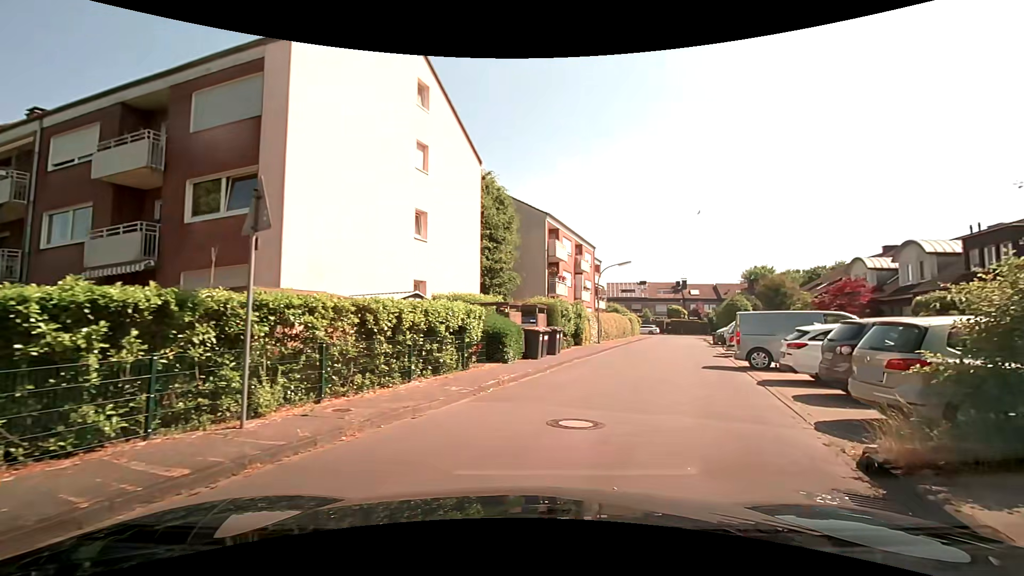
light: Day
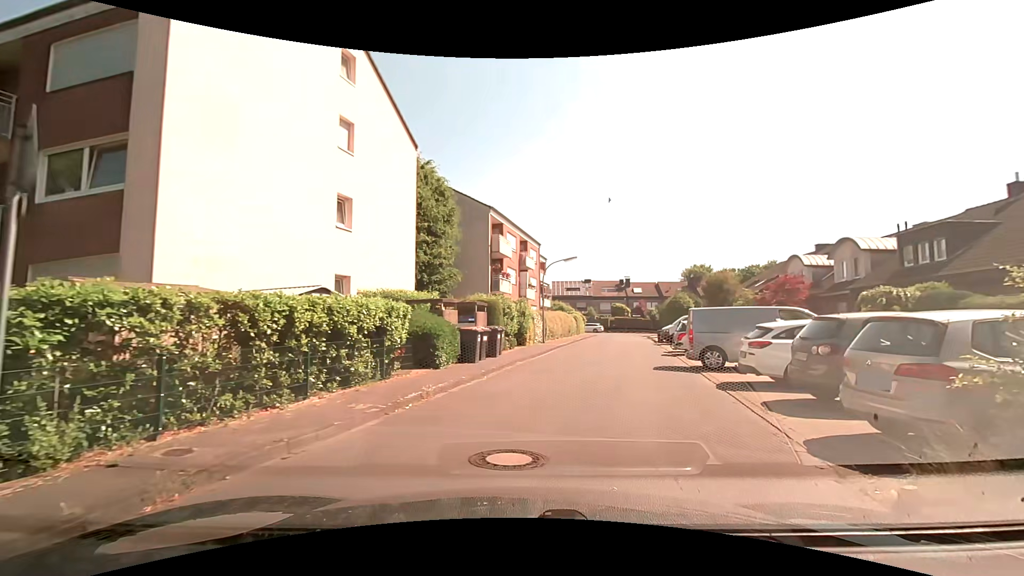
(+0.1, +1.9) m; +4°
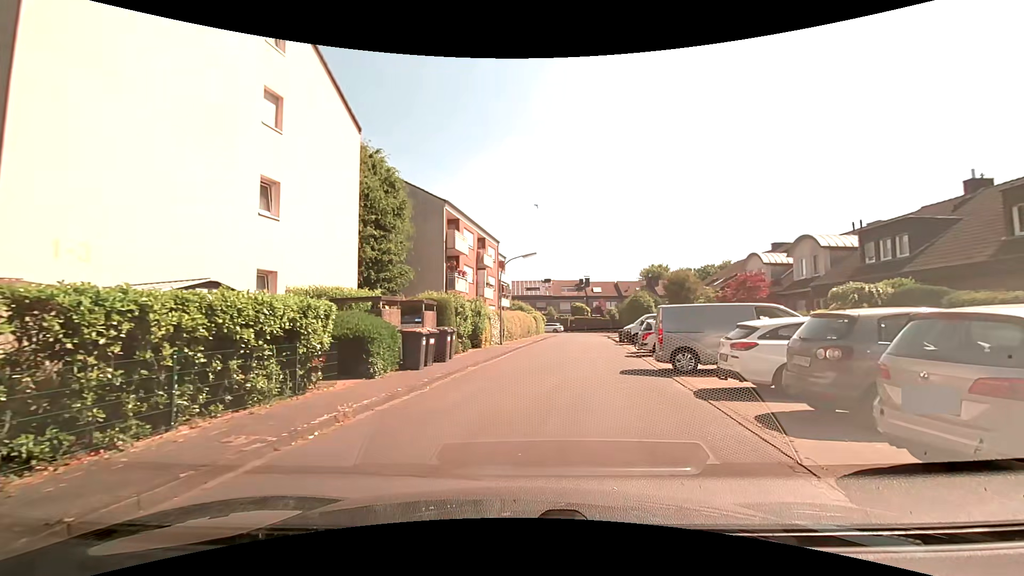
(+0.1, +1.8) m; +5°
